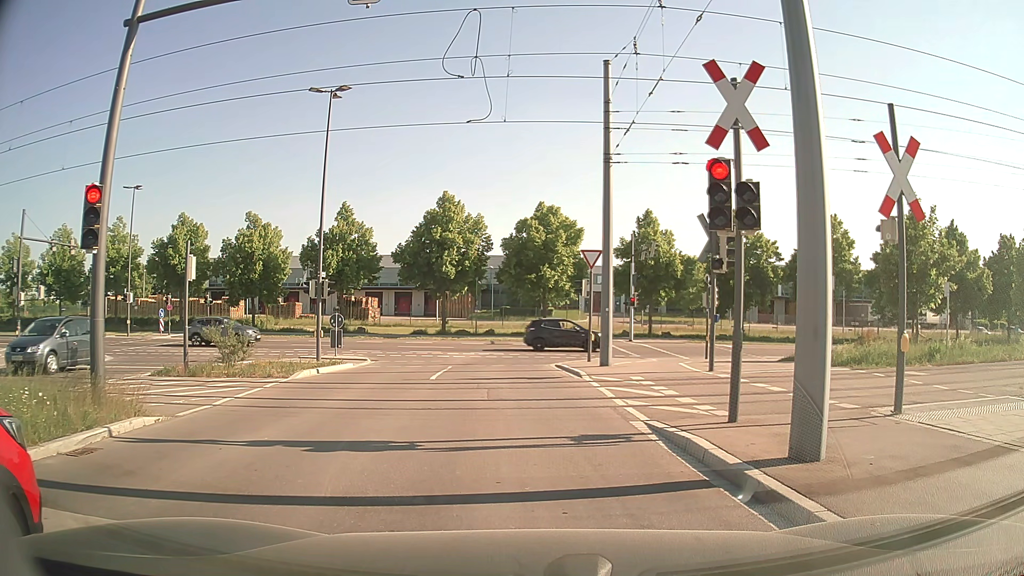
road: tertiary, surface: asphalt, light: Day
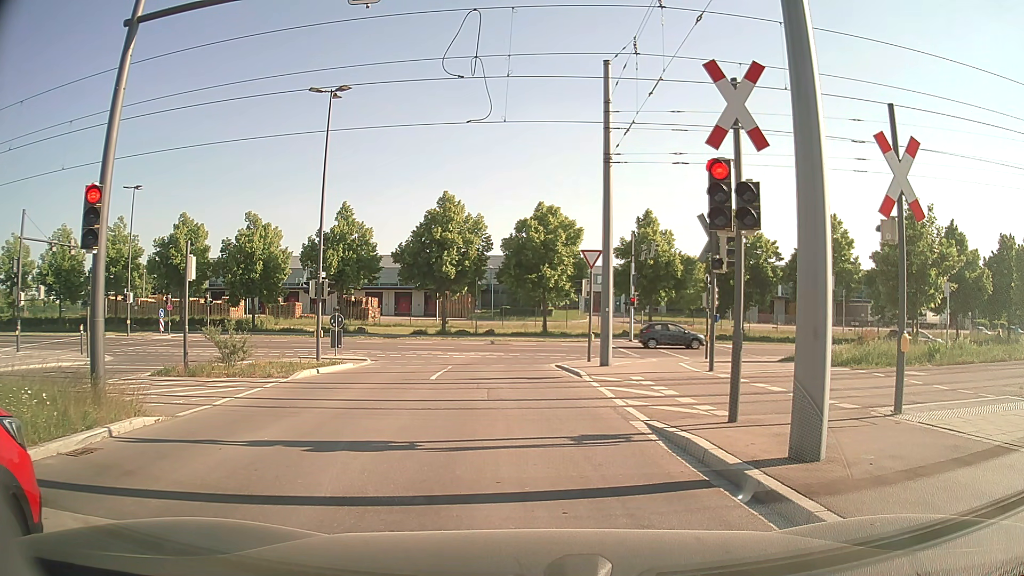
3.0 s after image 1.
(0.0, 0.0) m; 0°
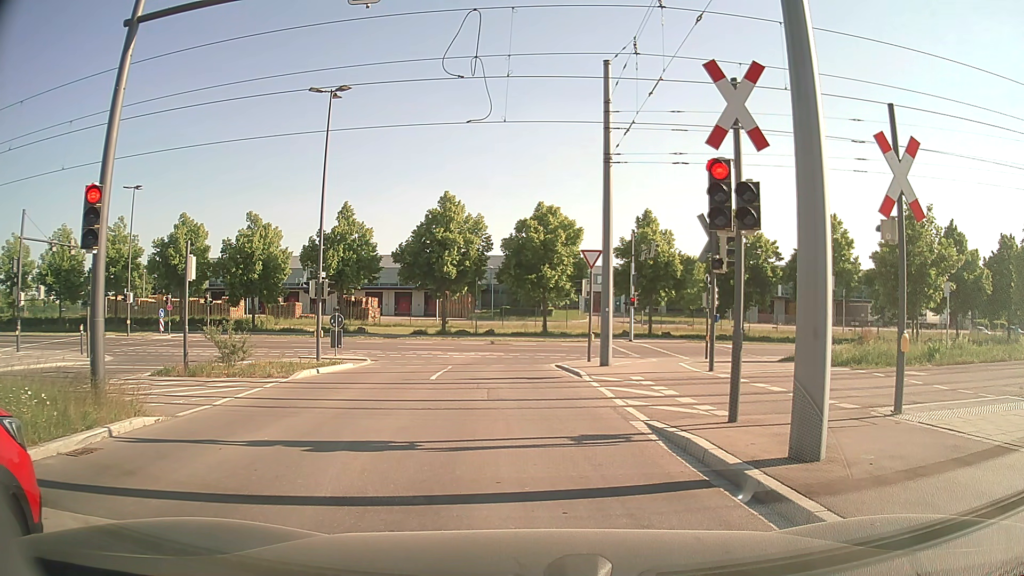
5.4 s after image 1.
(0.0, 0.0) m; 0°
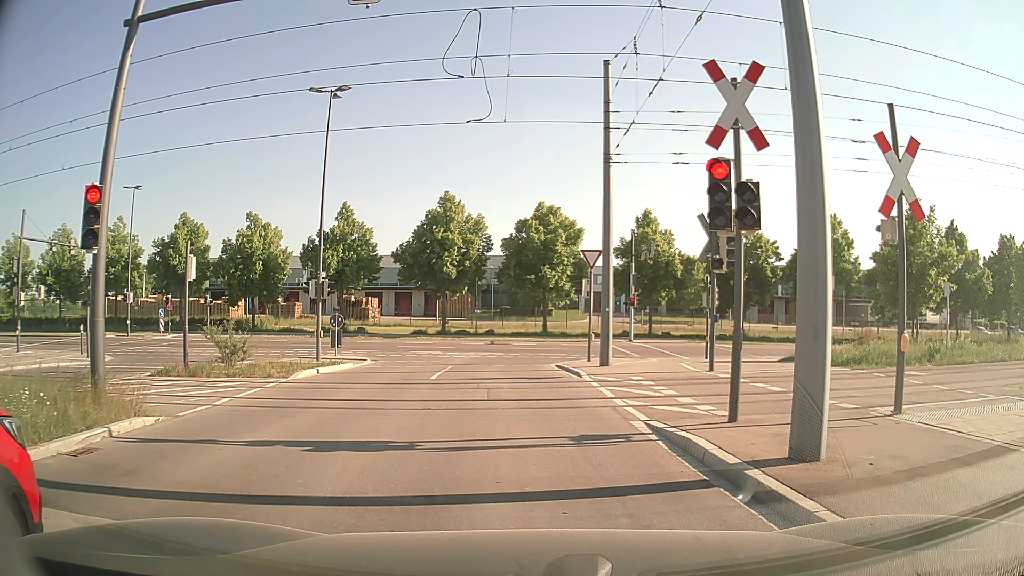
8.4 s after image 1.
(0.0, 0.0) m; 0°
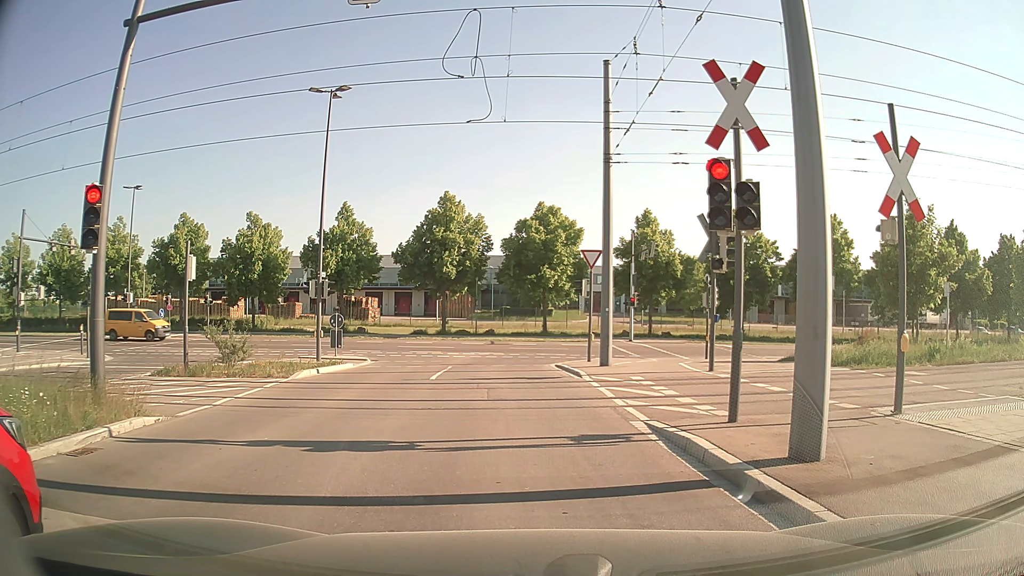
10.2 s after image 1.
(0.0, 0.0) m; 0°
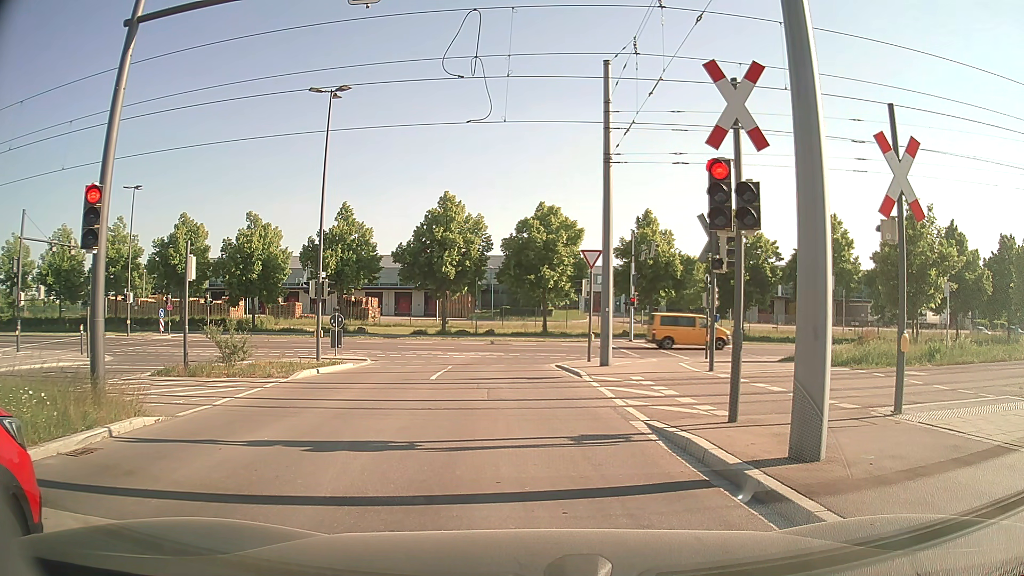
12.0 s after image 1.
(0.0, 0.0) m; 0°
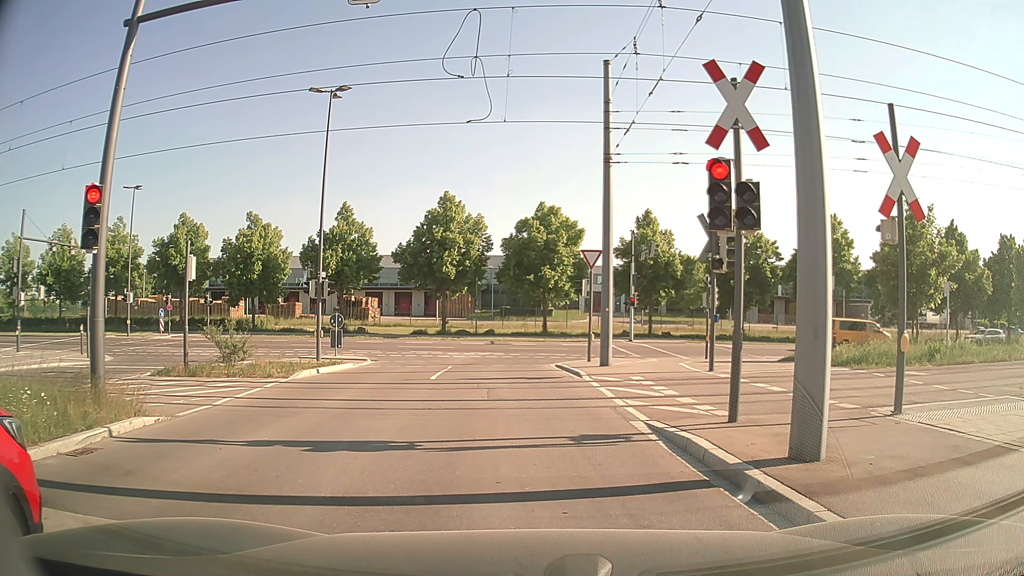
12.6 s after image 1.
(0.0, 0.0) m; 0°
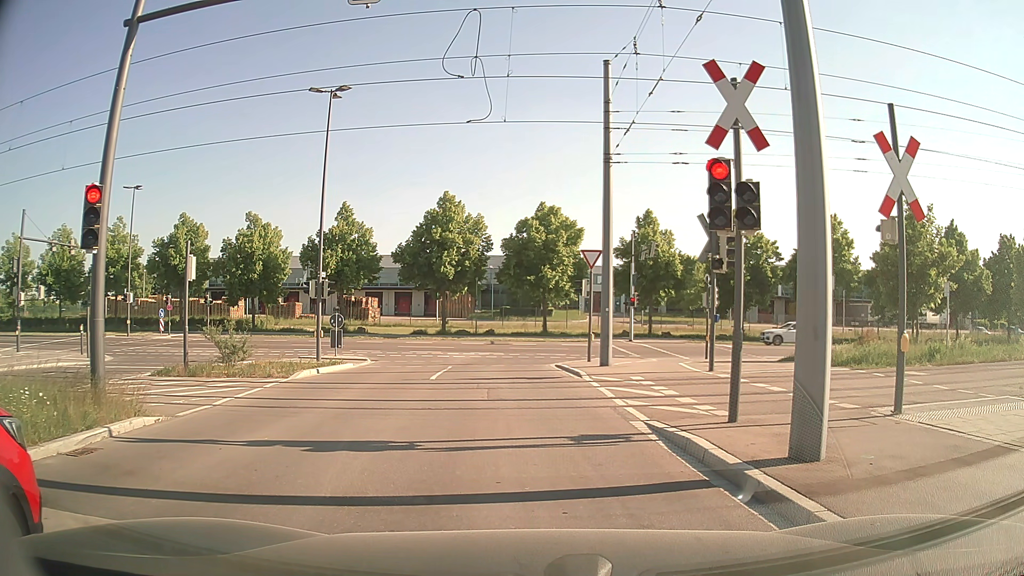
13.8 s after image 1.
(0.0, 0.0) m; 0°
(0, +10) (-1, +20) (0, +30) (+7, +36) (+17, +38) (+27, +38) (+37, +38) (+47, +39) (+57, +39) (+67, +39) m
